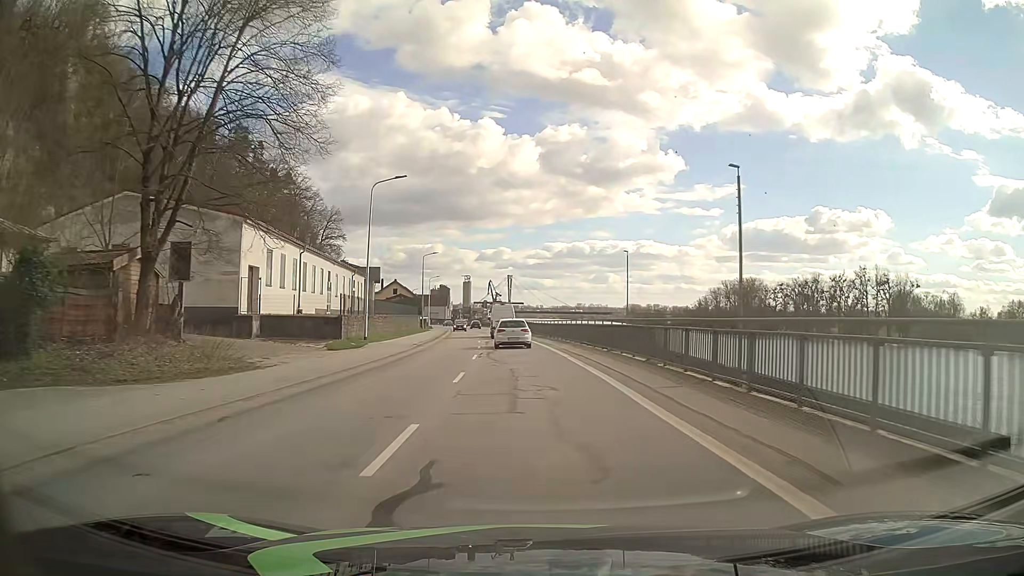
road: secondary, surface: asphalt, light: Day
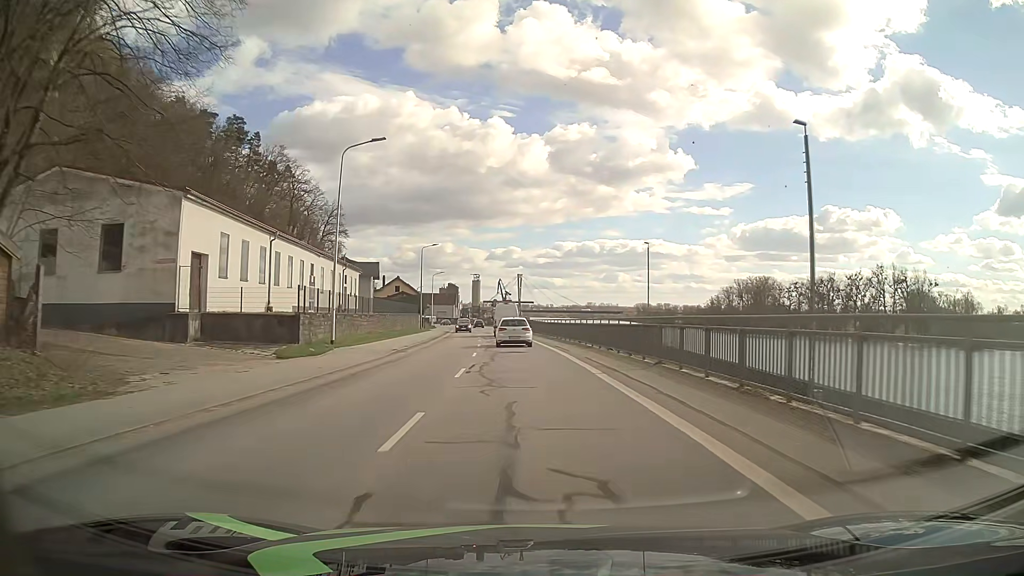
(0.0, +8.0) m; -1°
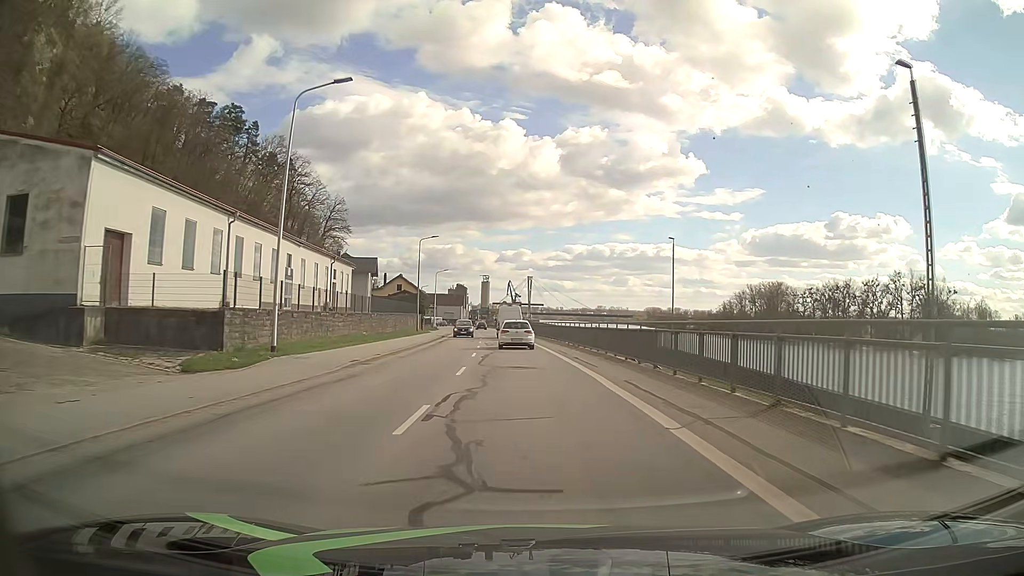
(-0.1, +8.0) m; -1°
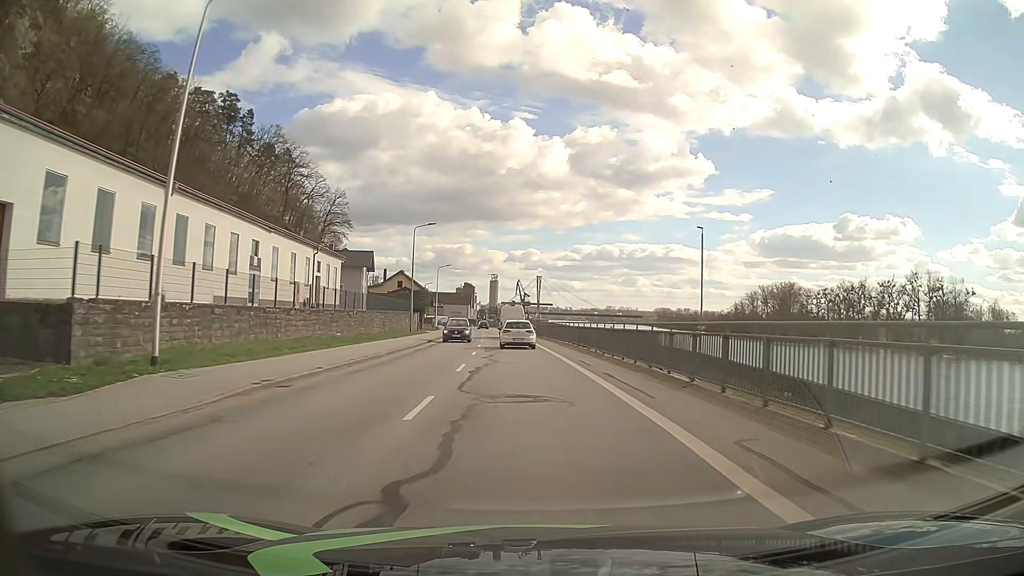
(0.0, +7.9) m; 0°
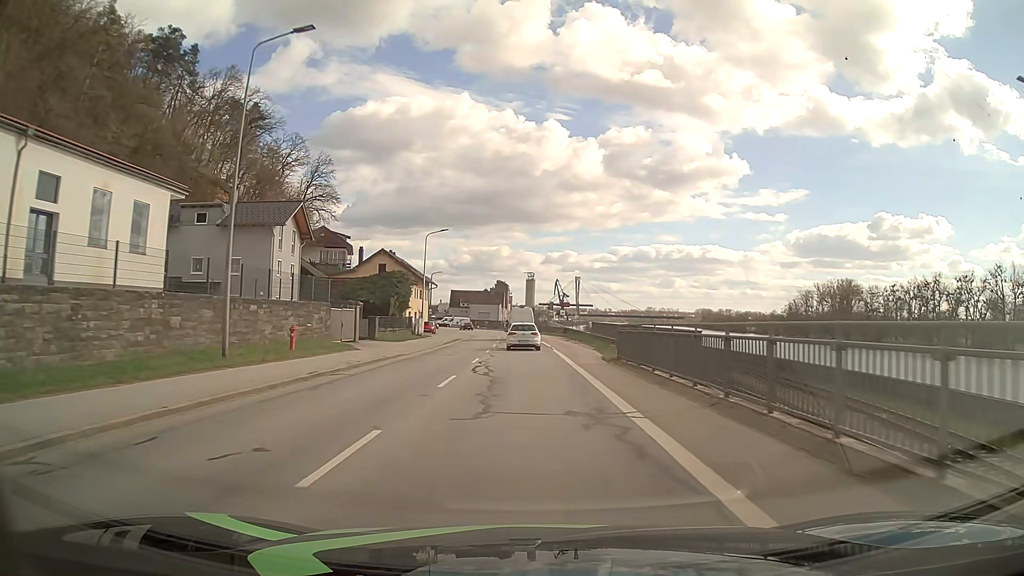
(-1.3, +39.8) m; -4°
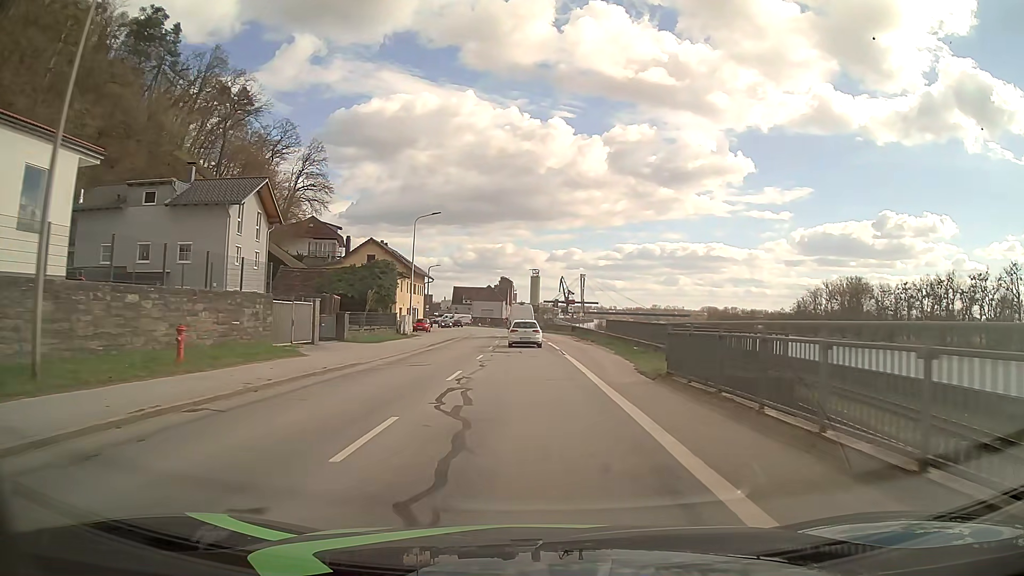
(0.0, +8.0) m; 0°
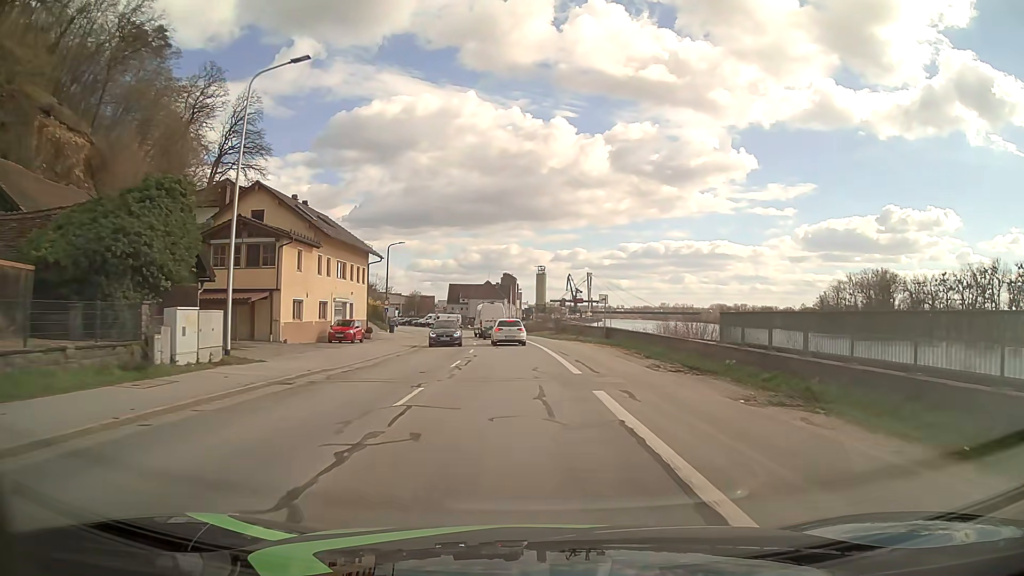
(-0.1, +31.8) m; 0°
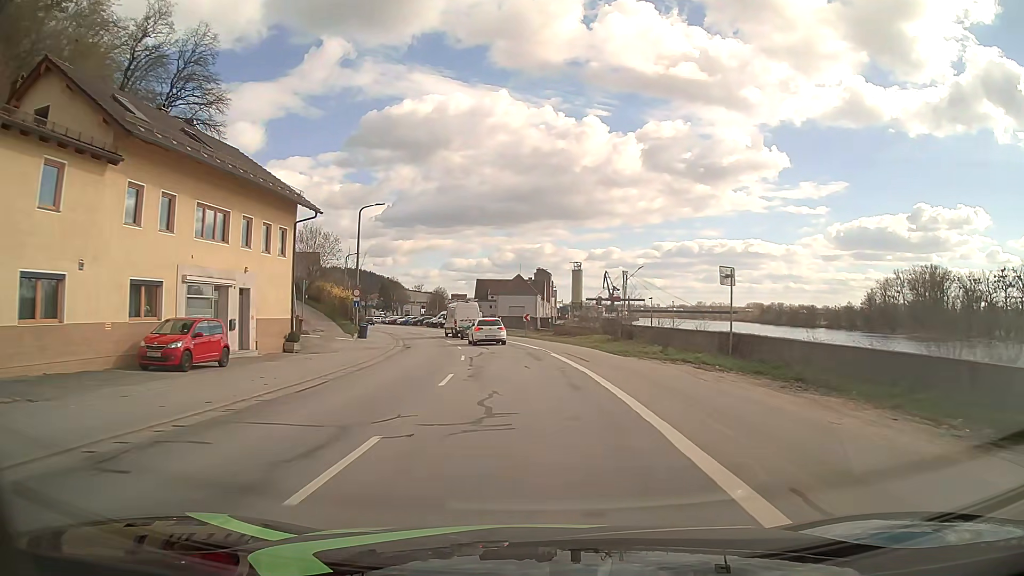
(-0.6, +23.8) m; -3°
(0, +10) (-1, +20) (-2, +30) (-3, +40) (-5, +50) (-7, +59) (-10, +69) (-13, +78) (-17, +88) (-20, +97) m
